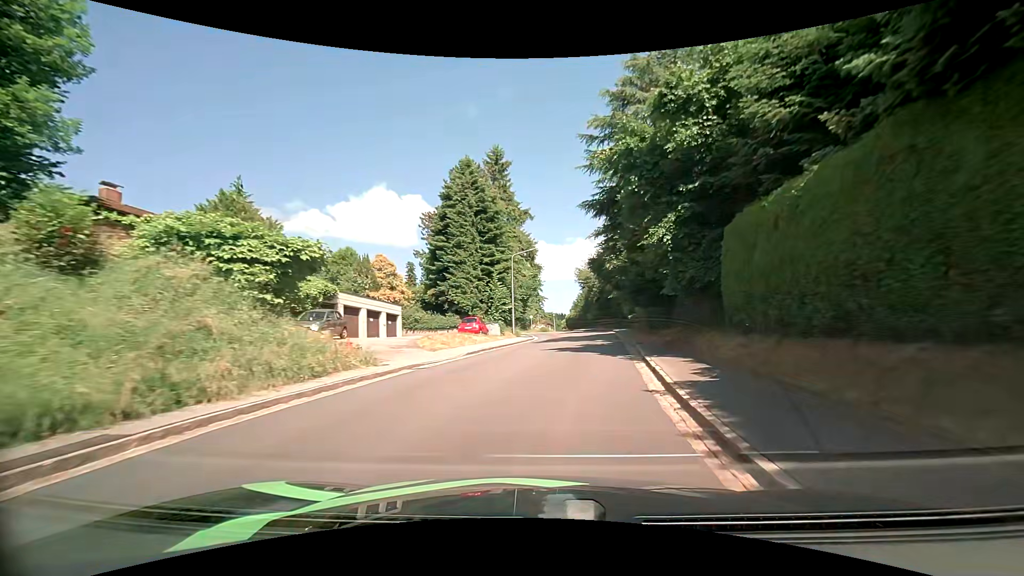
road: tertiary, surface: asphalt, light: Day
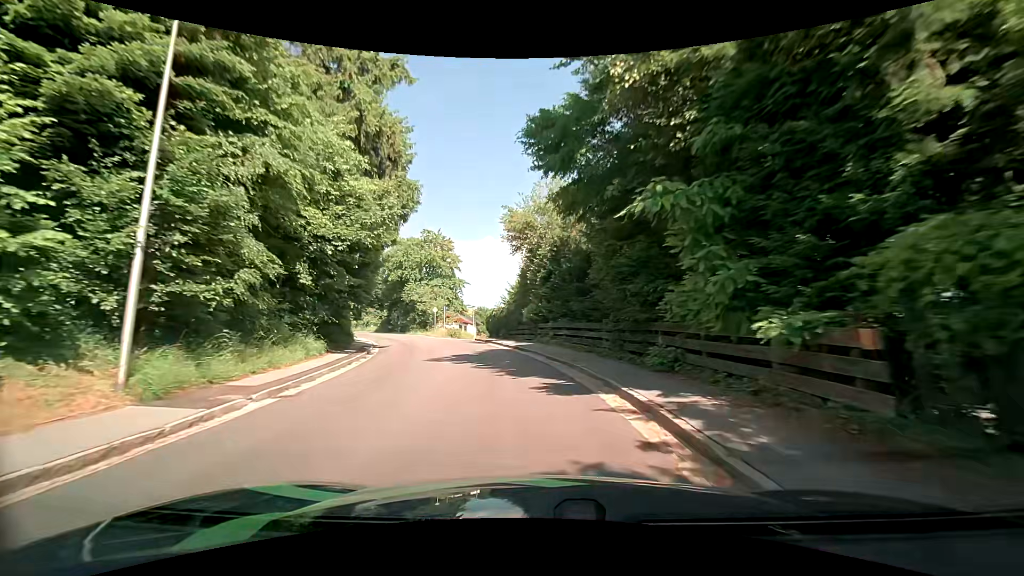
(+4.1, +34.8) m; +6°
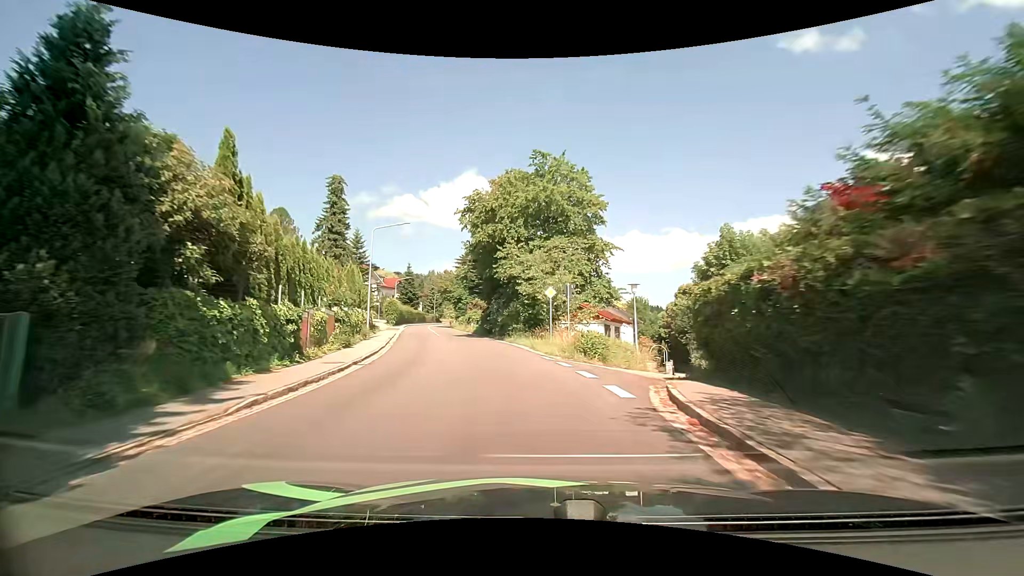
(-3.3, +29.0) m; -16°
(0, +10) (-2, +20) (-3, +30) (-6, +39) (-8, +49) (-11, +59) (-13, +69) (-15, +78) (-17, +88) (-19, +98) m
